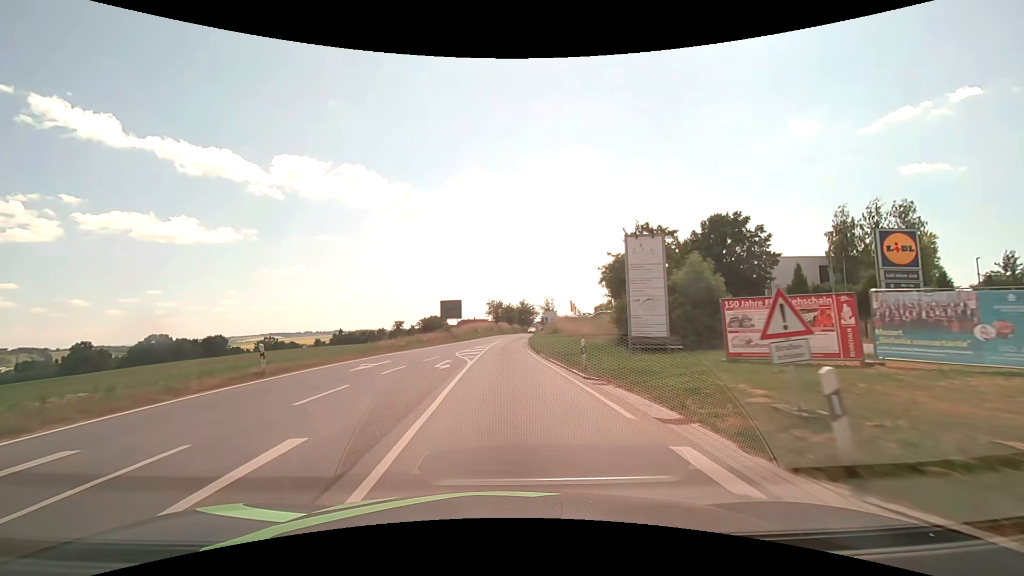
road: secondary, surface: asphalt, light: Day
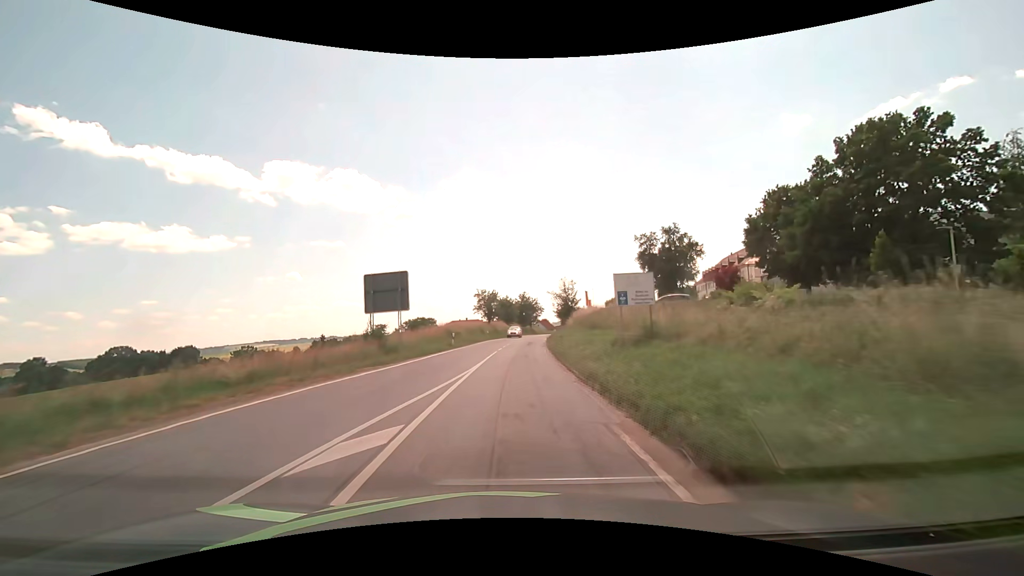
(-0.1, +30.4) m; 0°
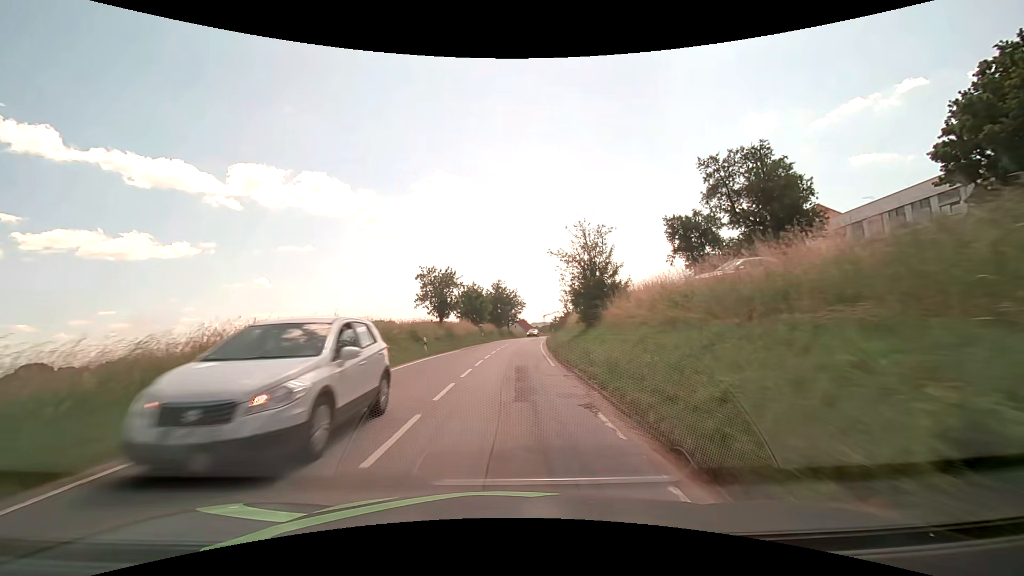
(+0.9, +30.4) m; +3°
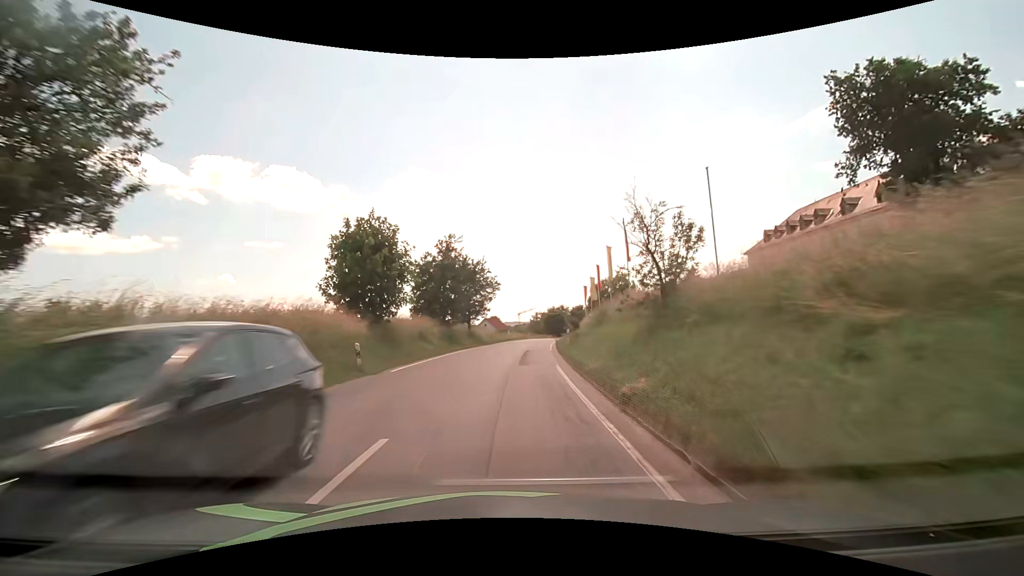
(+1.1, +38.0) m; +3°
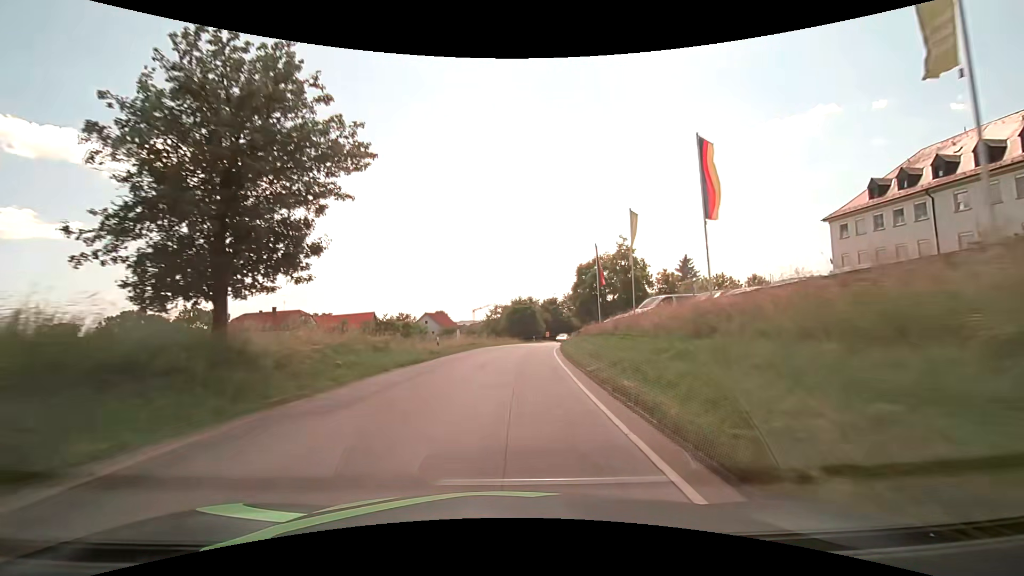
(+1.5, +38.2) m; +5°
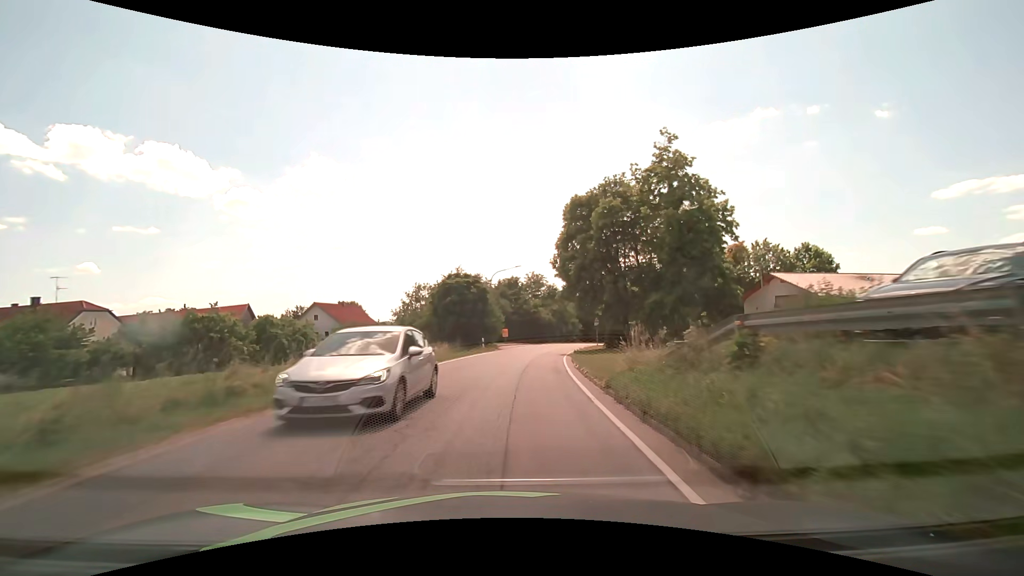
(+2.1, +38.6) m; +6°
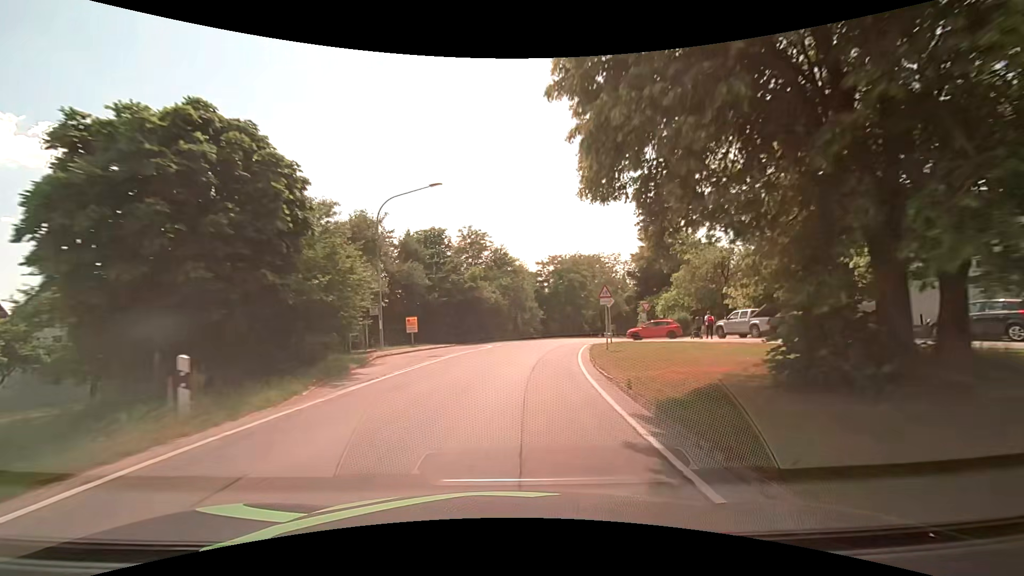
(+1.7, +30.9) m; +7°
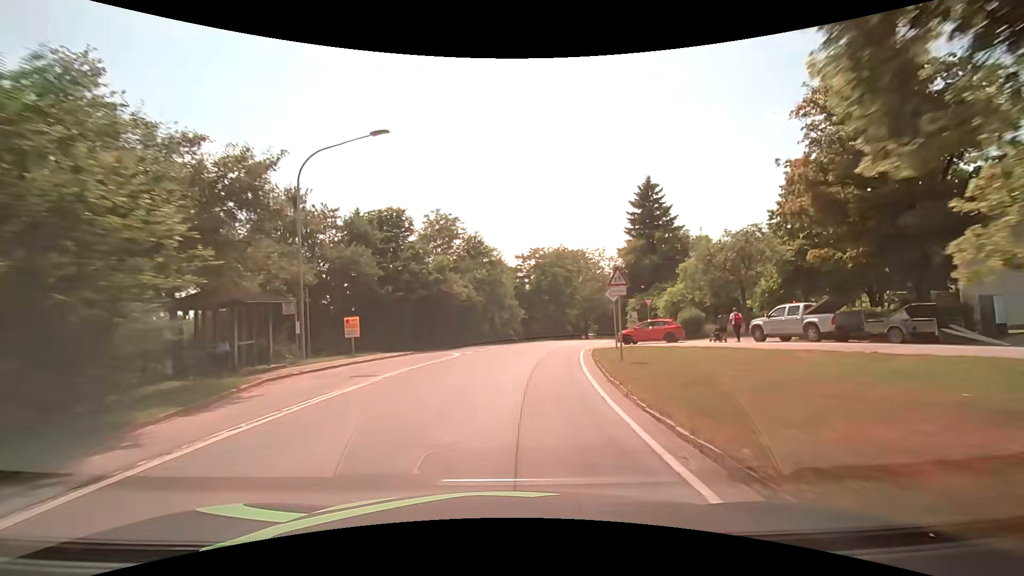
(+0.2, +7.8) m; +3°
(0, +10) (+1, +20) (+3, +30) (+5, +40) (+7, +49) (+10, +59) (+12, +69) (+15, +78) (+18, +88) (+21, +97) m
